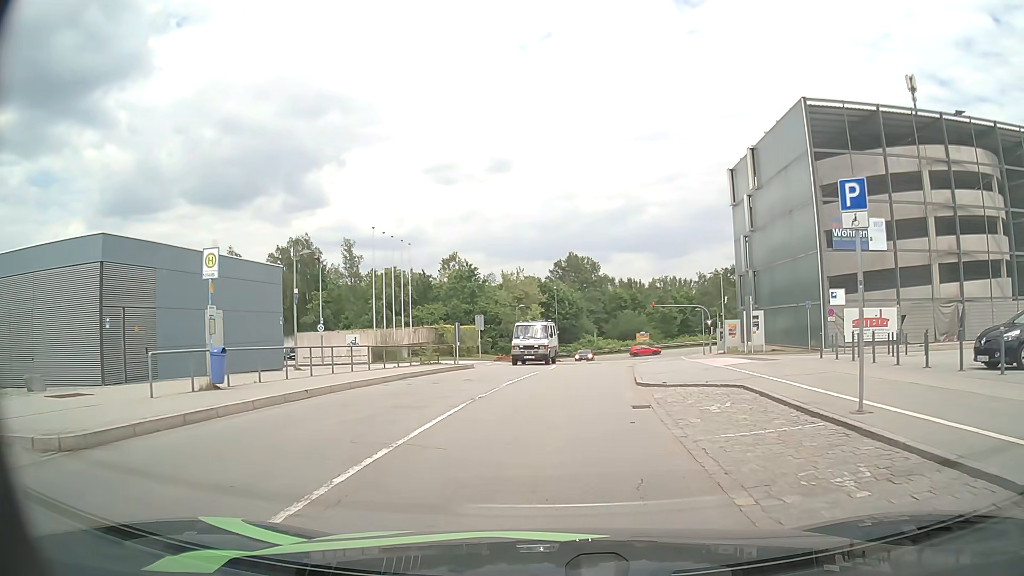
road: residential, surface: asphalt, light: Day
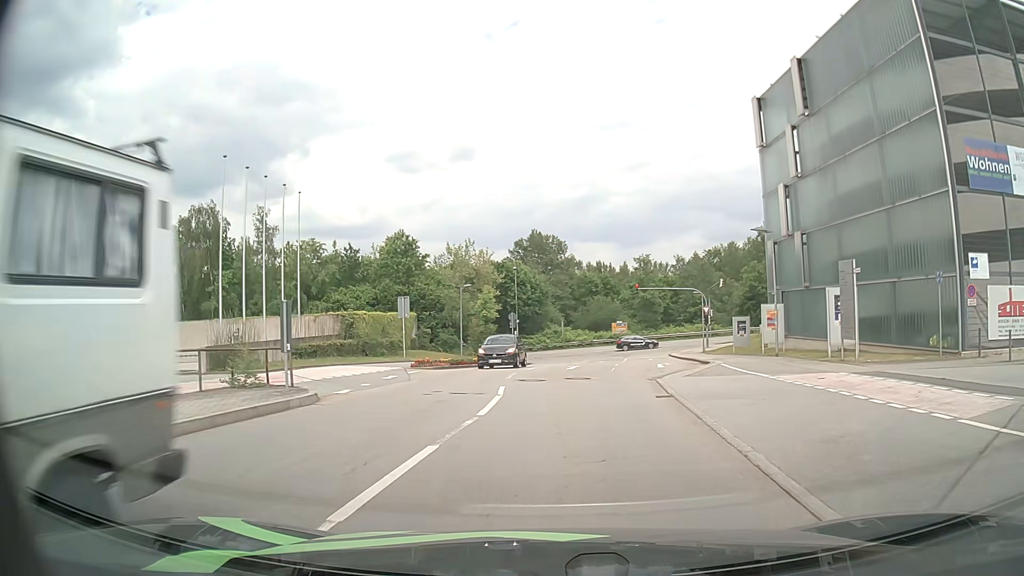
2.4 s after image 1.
(+0.3, +16.2) m; +3°
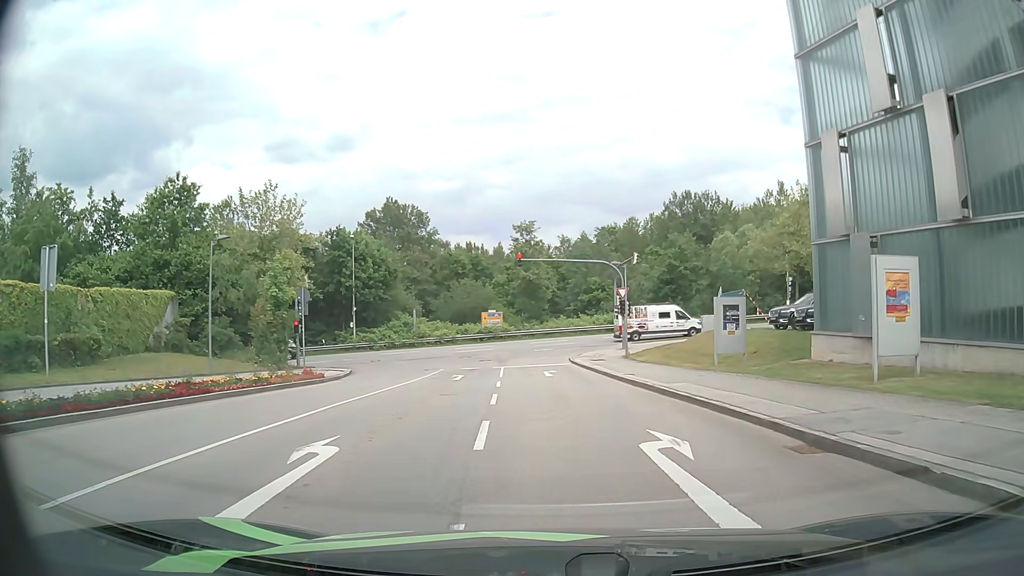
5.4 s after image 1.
(+1.9, +21.5) m; +10°
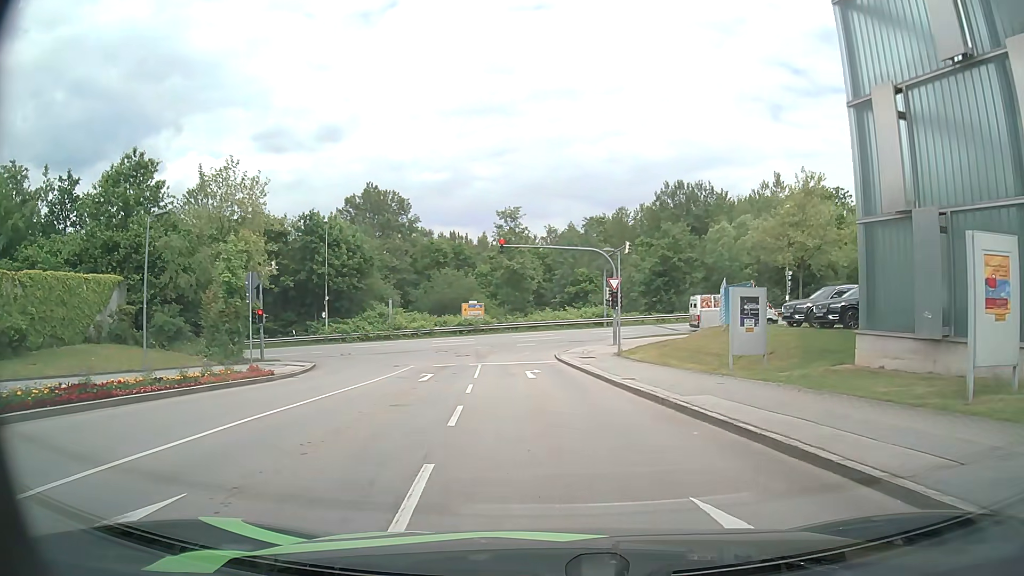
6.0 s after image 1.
(+0.1, +3.7) m; +2°
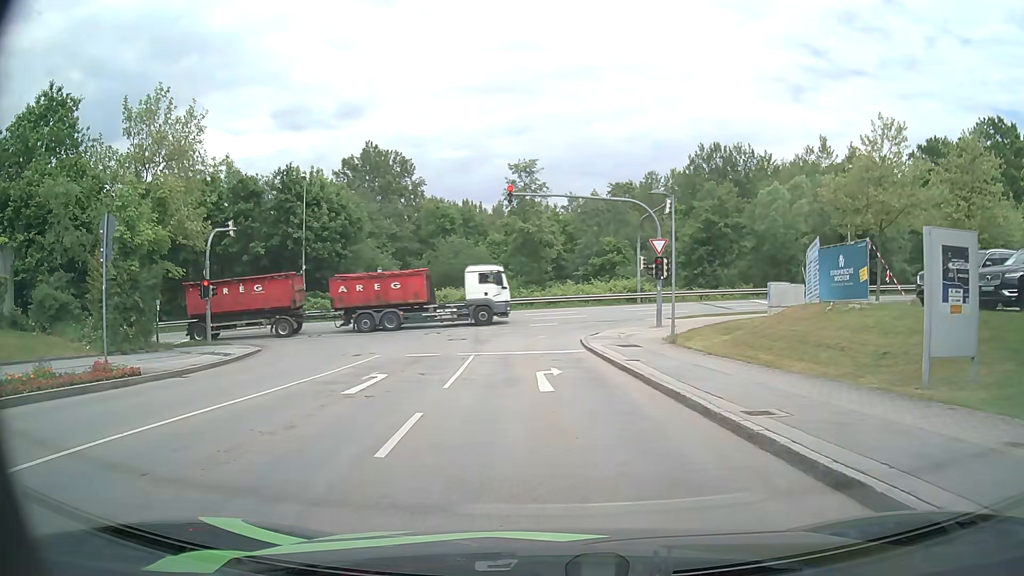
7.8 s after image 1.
(-0.1, +9.6) m; -3°
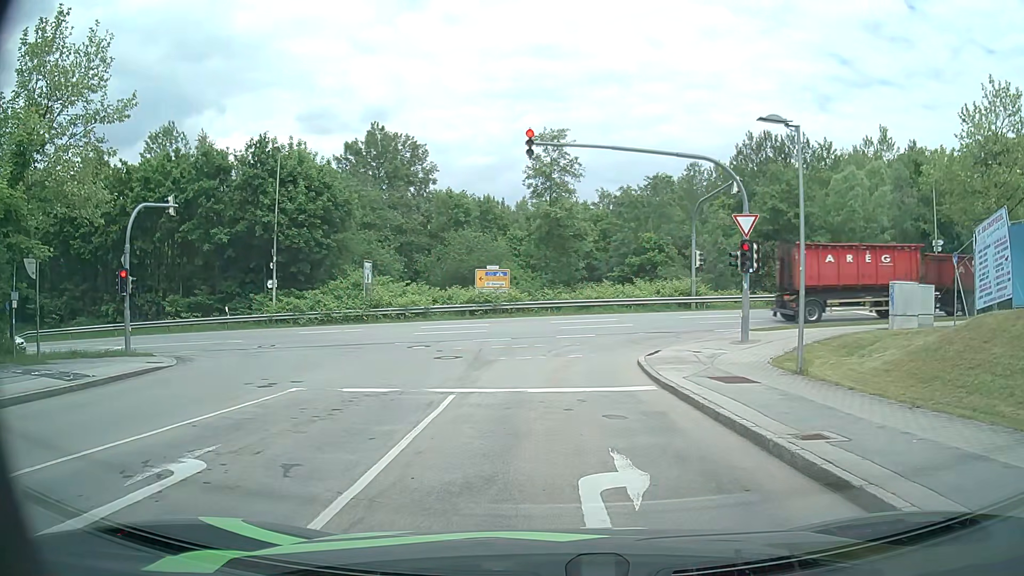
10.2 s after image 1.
(-0.1, +9.6) m; -1°
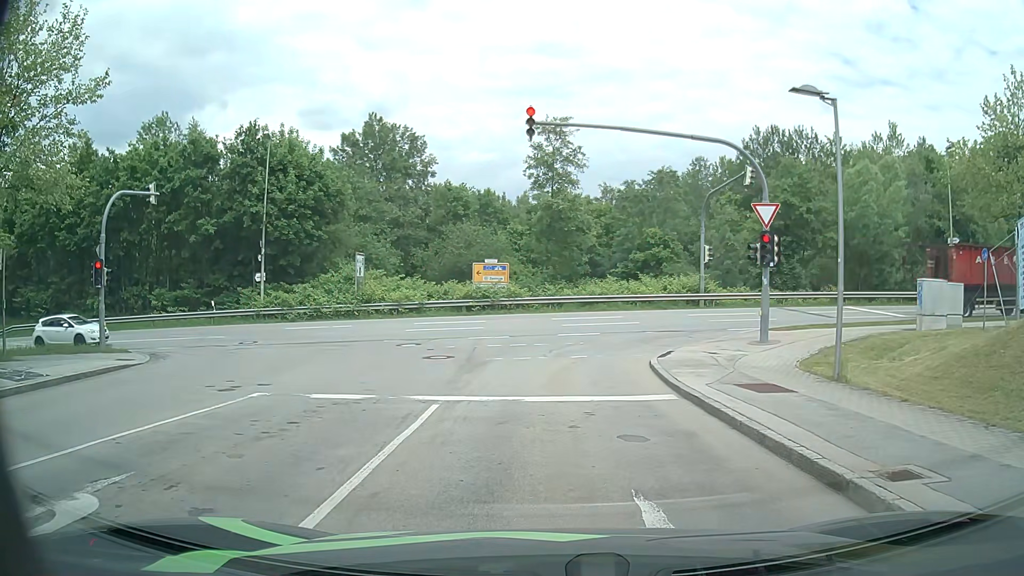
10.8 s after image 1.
(0.0, +1.8) m; -1°
